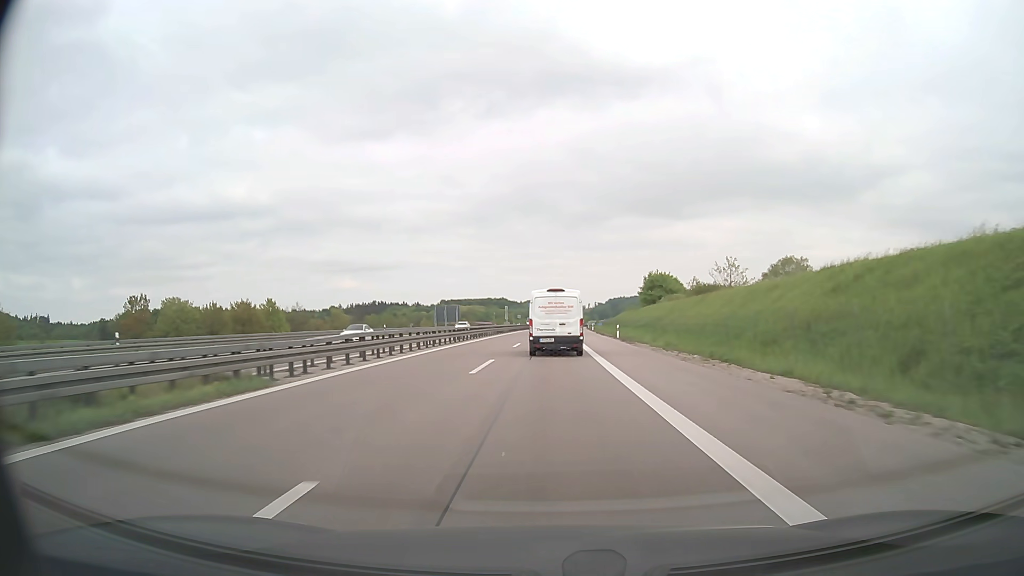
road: motorway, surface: asphalt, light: Day
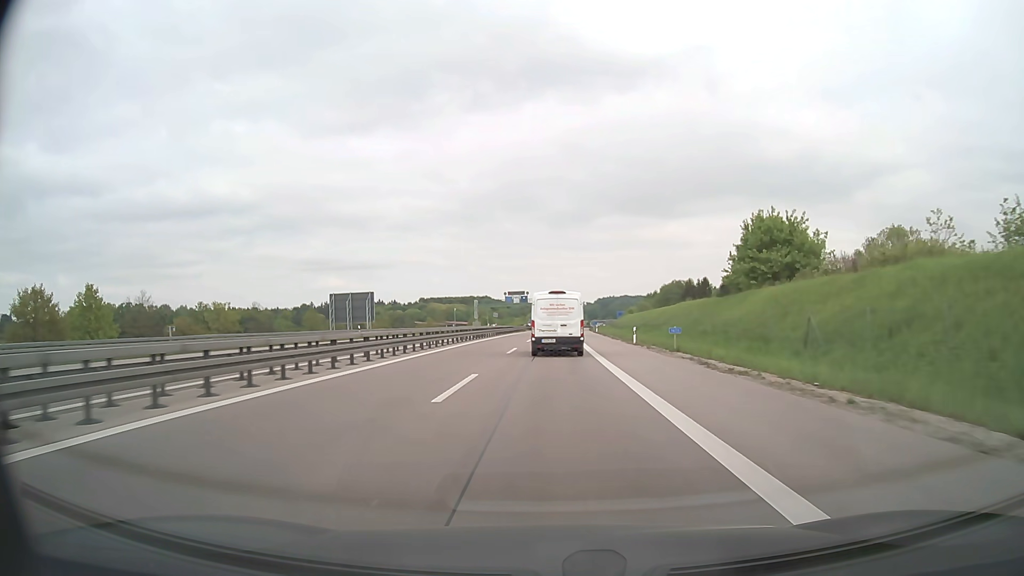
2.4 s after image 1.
(+0.7, +59.9) m; +1°
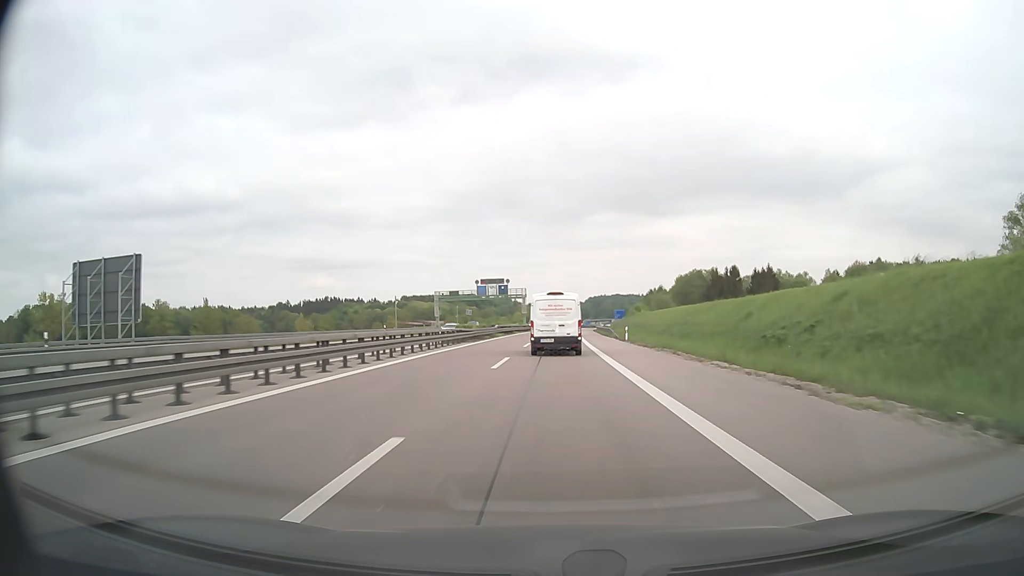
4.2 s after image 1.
(+0.3, +45.6) m; +1°
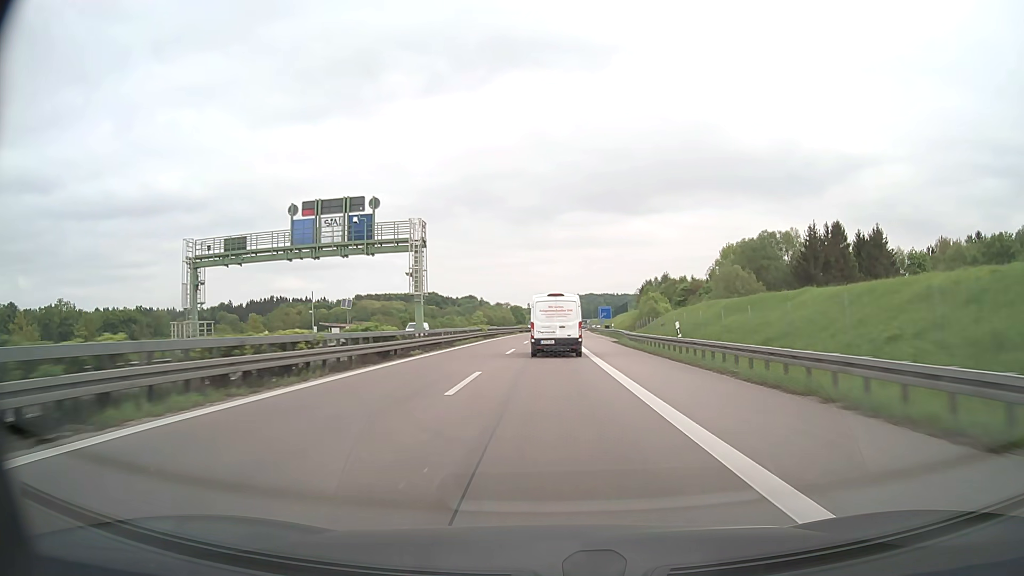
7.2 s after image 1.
(+1.5, +79.0) m; +2°
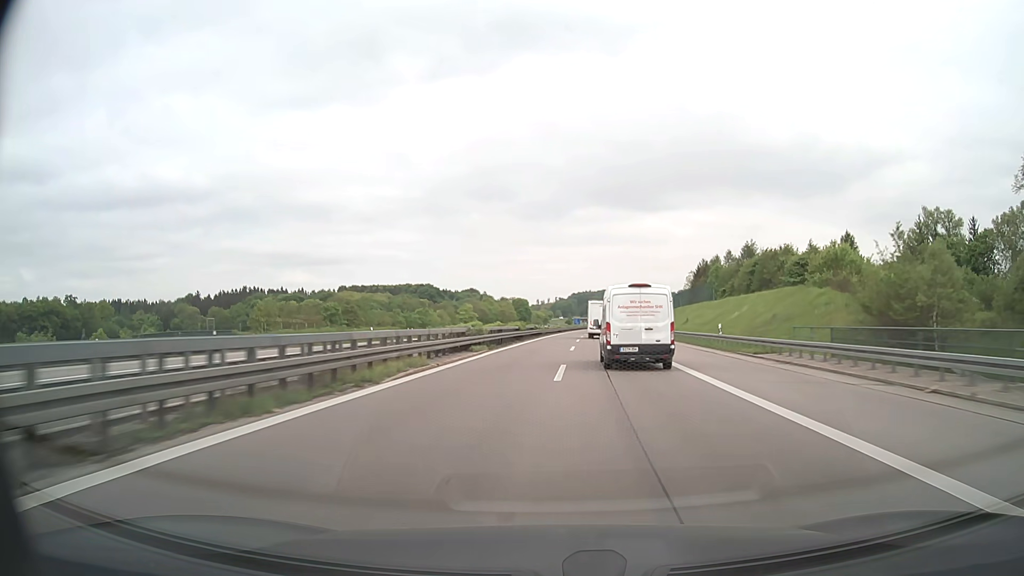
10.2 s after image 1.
(-0.4, +87.2) m; -1°
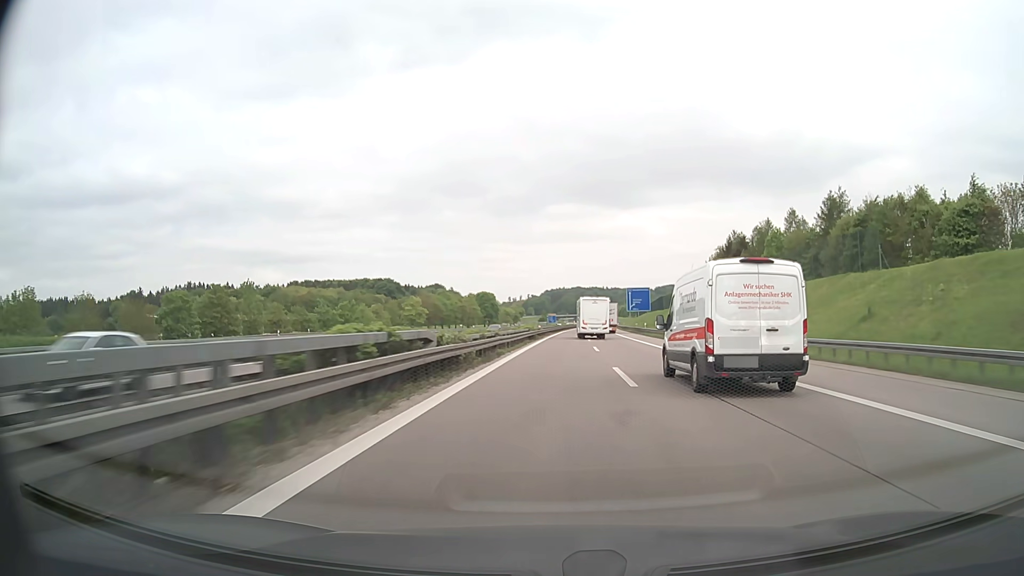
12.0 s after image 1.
(+1.1, +56.2) m; +2°
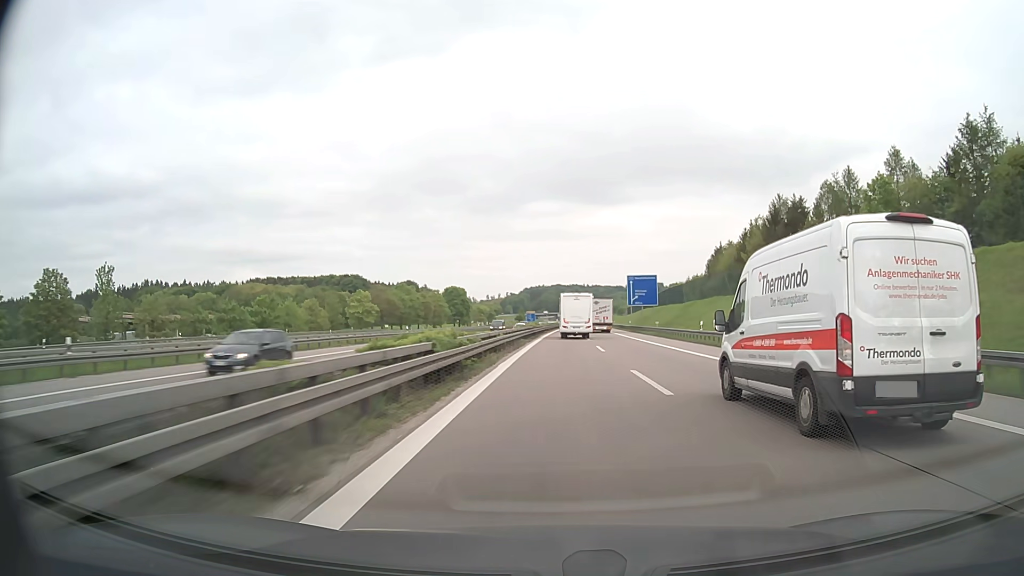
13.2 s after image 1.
(+0.6, +38.0) m; +2°
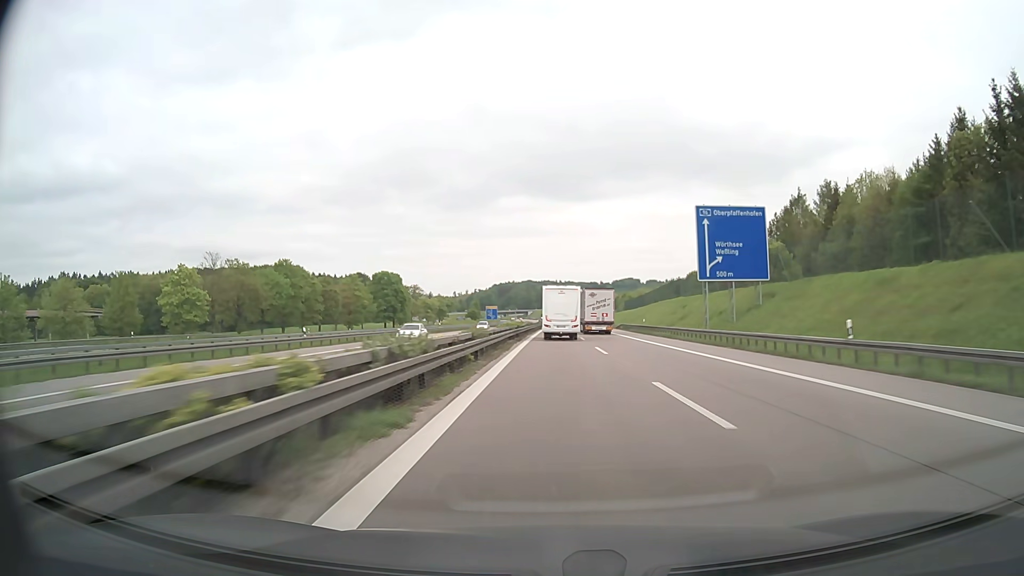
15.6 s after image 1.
(+1.7, +75.9) m; +2°
(0, +10) (0, +20) (0, +30) (0, +40) (0, +50) (+1, +60) (+1, +70) (+1, +80) (+1, +90) (+2, +100) m
